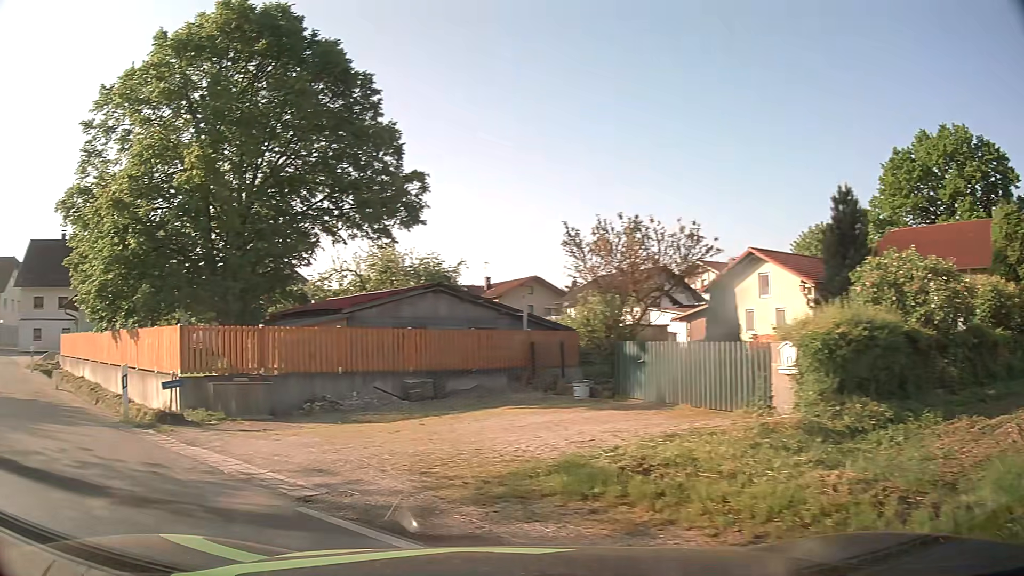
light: Day
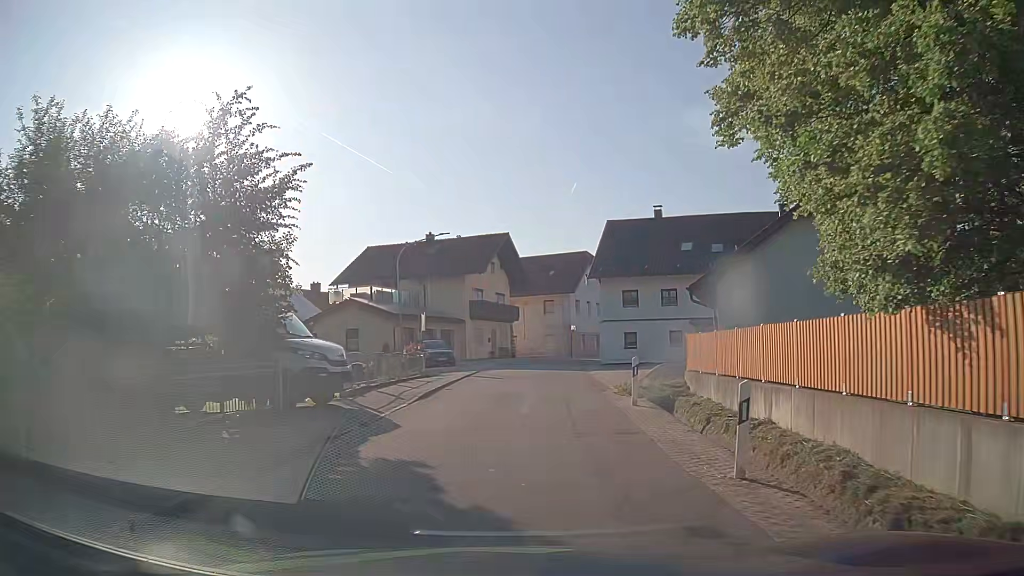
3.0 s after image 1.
(-8.4, +11.9) m; -49°
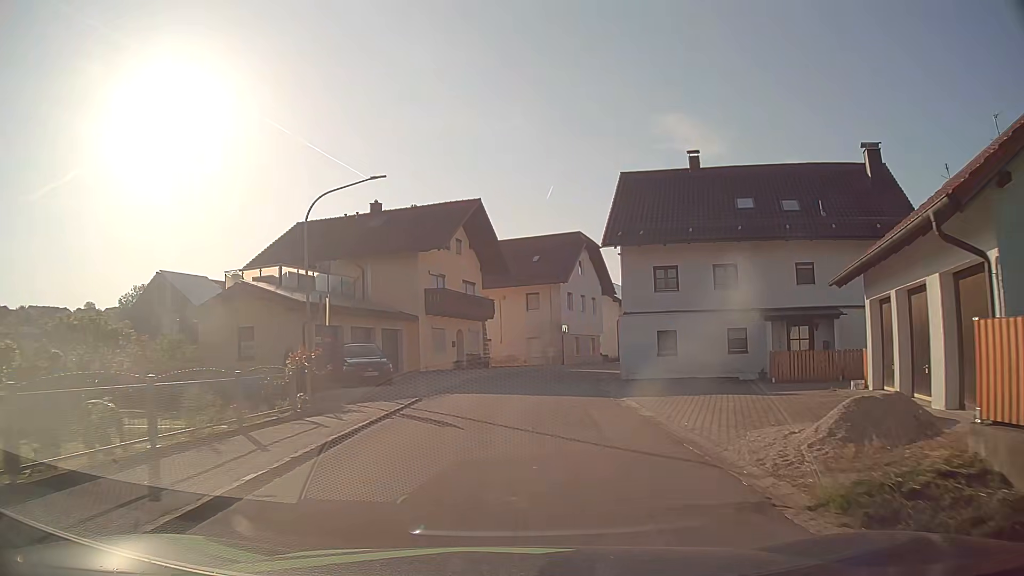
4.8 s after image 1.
(+0.3, +14.1) m; +2°
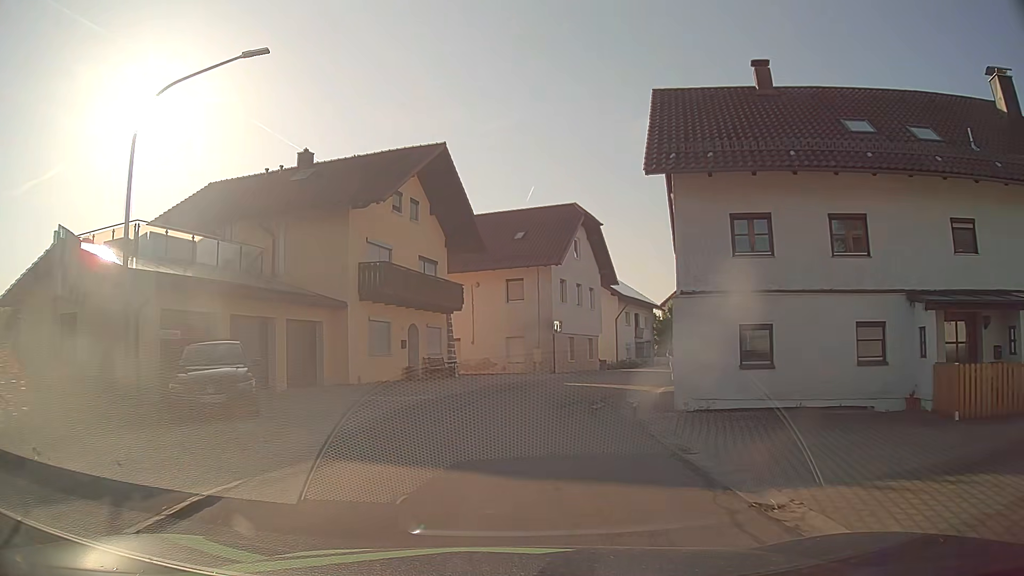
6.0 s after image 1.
(+0.2, +11.2) m; +2°
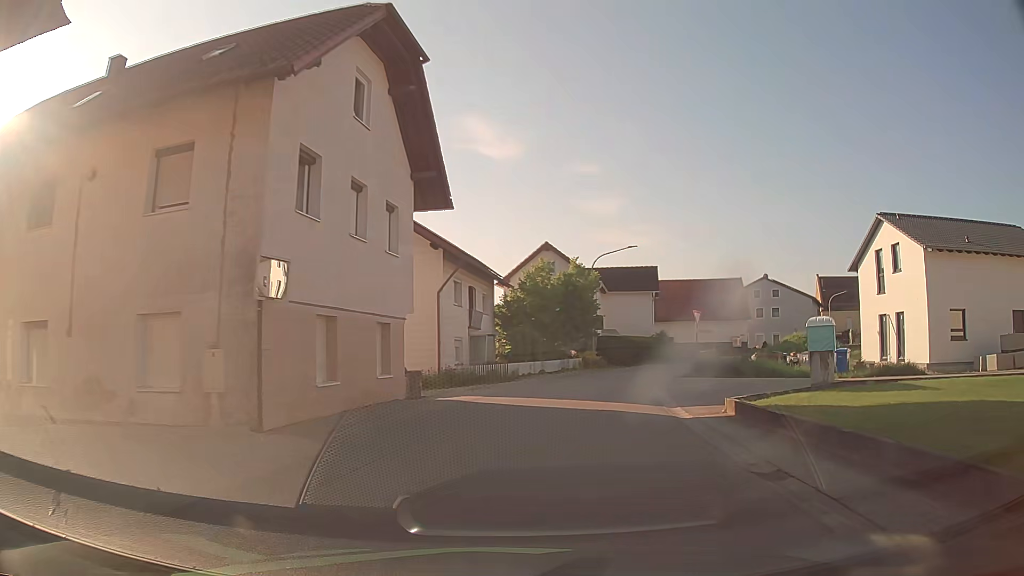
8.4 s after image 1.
(+2.9, +24.2) m; +17°
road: tertiary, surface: asphalt
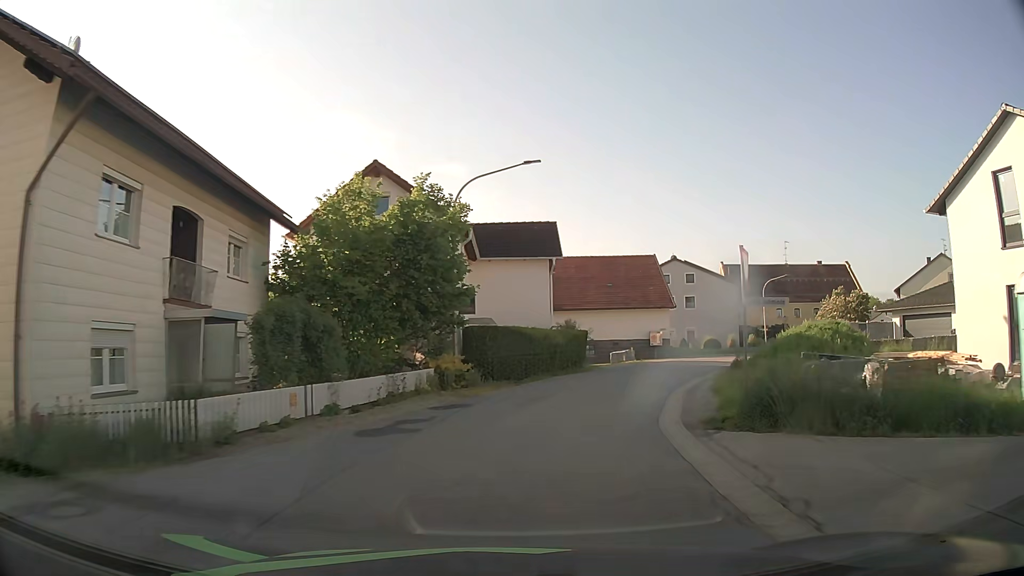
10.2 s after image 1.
(+1.9, +19.3) m; +11°
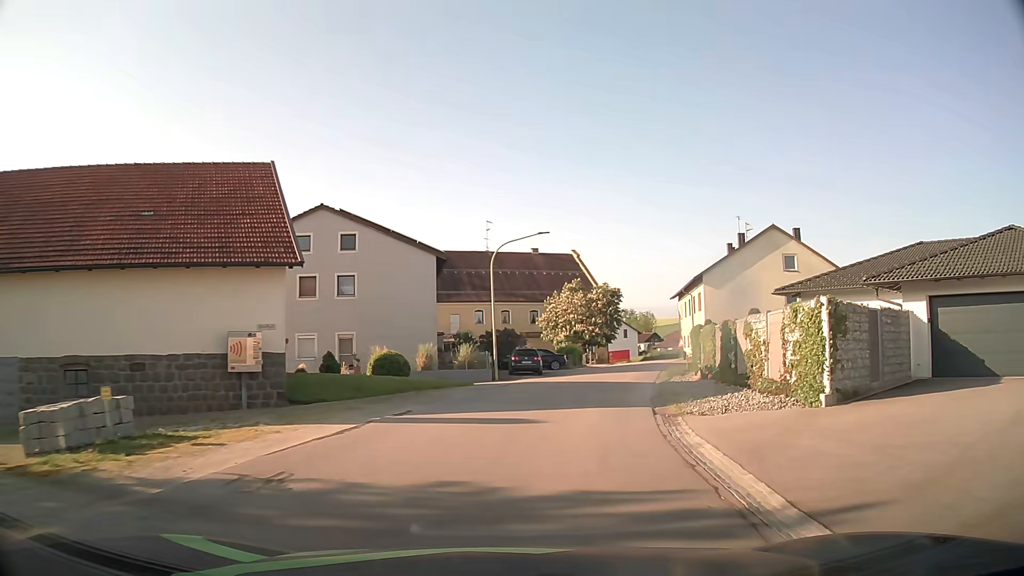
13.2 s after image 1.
(+8.0, +31.1) m; +29°
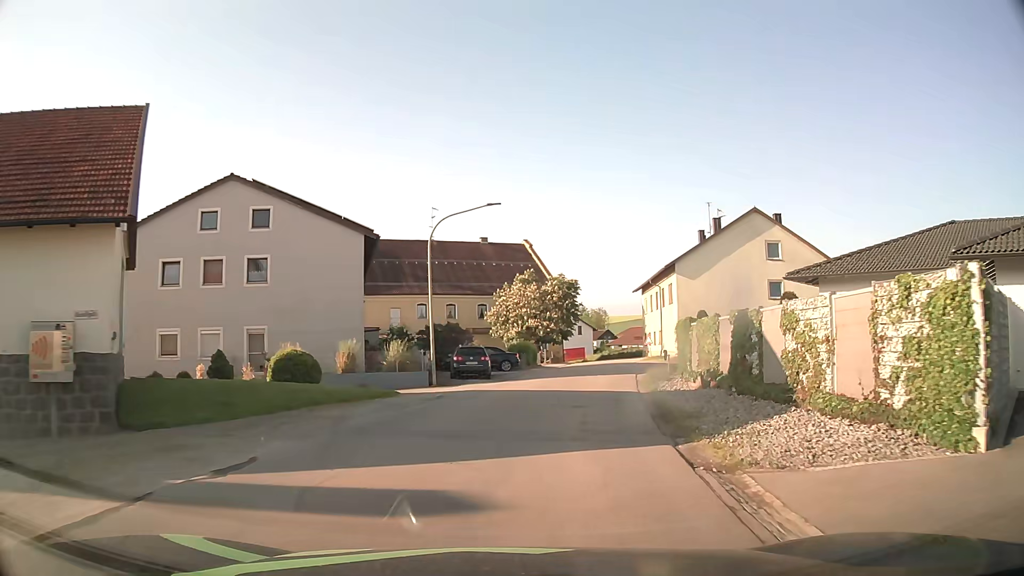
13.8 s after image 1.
(+0.2, +6.5) m; +4°
(+1, +10) (+2, +20) (+4, +30) (+6, +40) (+8, +49) (+10, +59) (+11, +69) (+9, +79) (+5, +88) (0, +96) m
